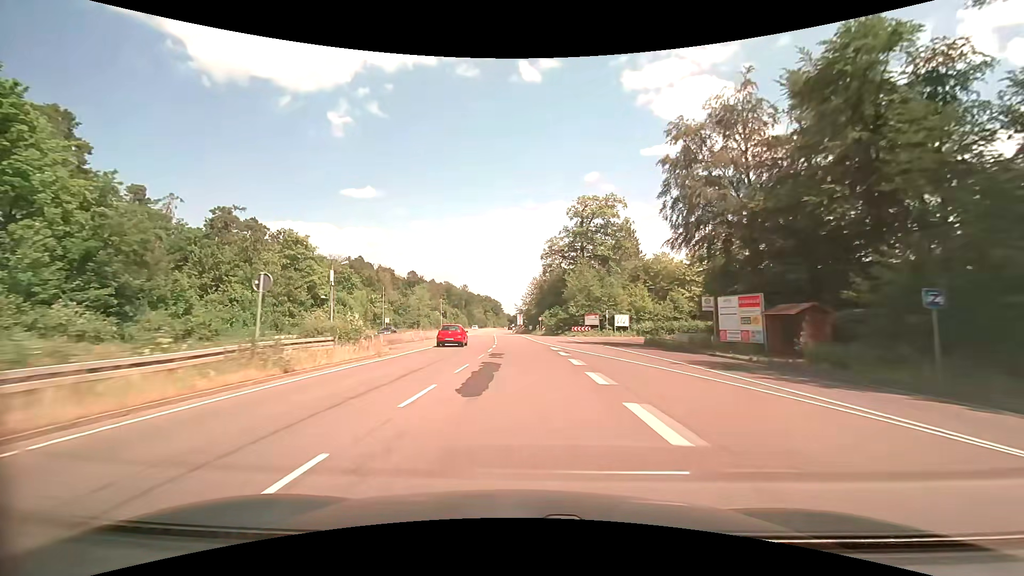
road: trunk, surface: asphalt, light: Day
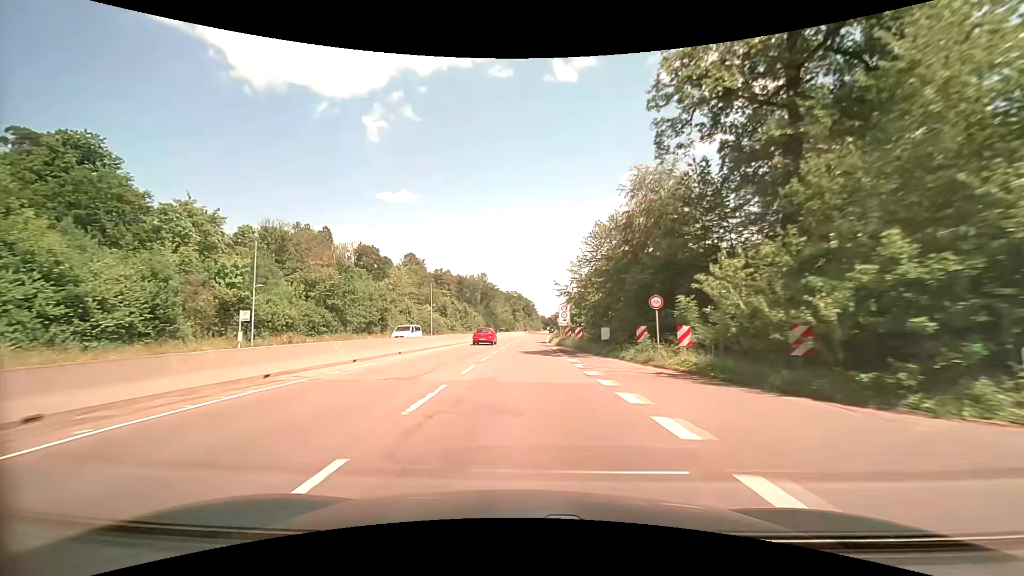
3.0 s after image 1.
(-1.8, +60.6) m; -4°
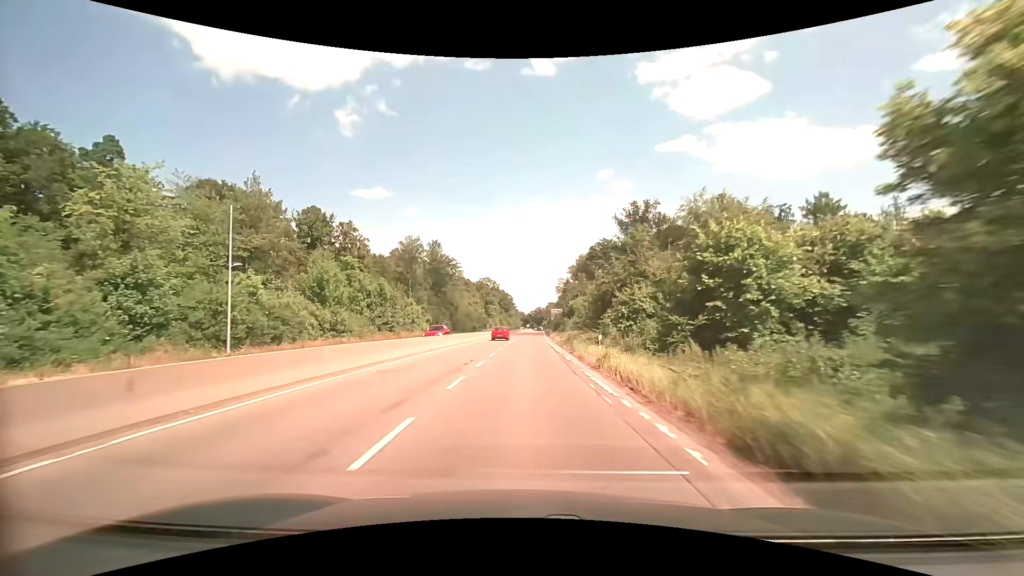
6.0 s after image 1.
(+0.3, +59.3) m; +2°
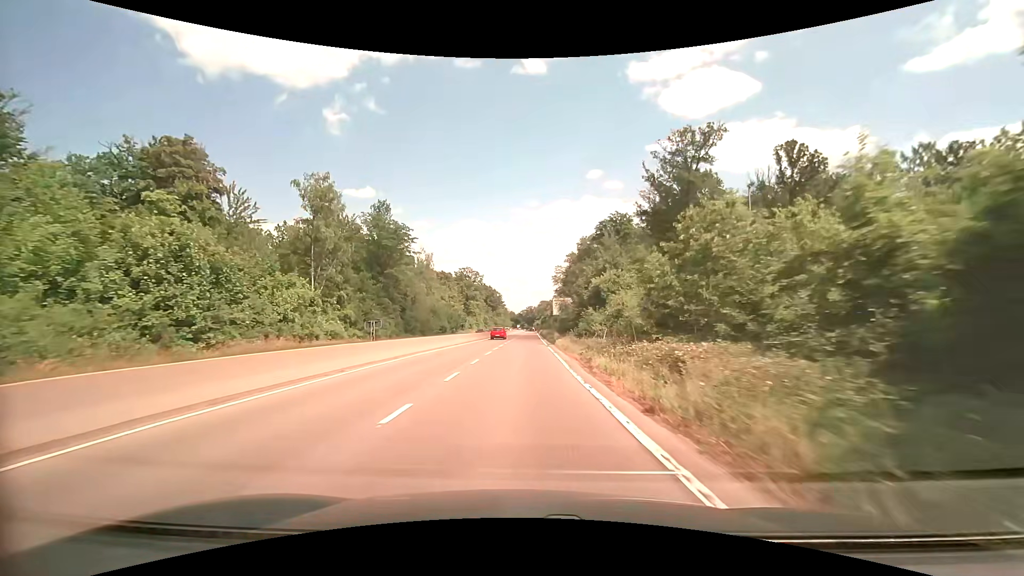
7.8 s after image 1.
(+0.6, +35.4) m; +1°
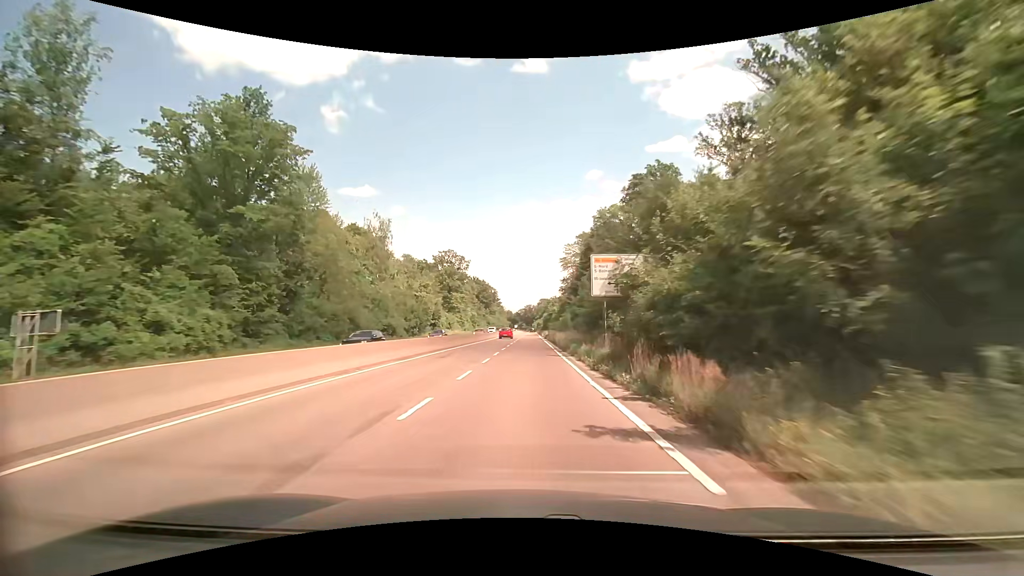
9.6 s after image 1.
(0.0, +35.9) m; 0°
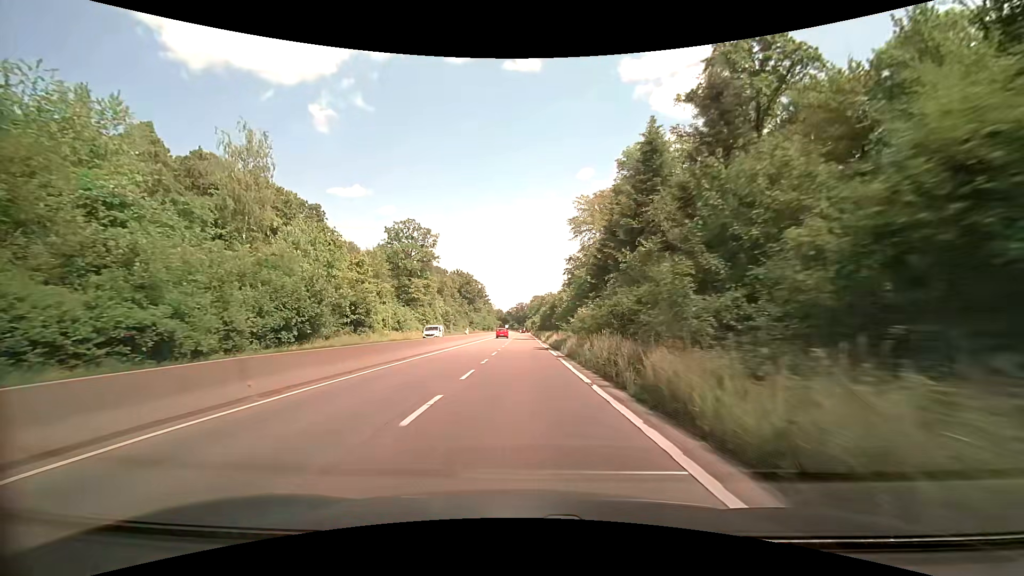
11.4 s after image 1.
(+0.3, +36.3) m; +1°
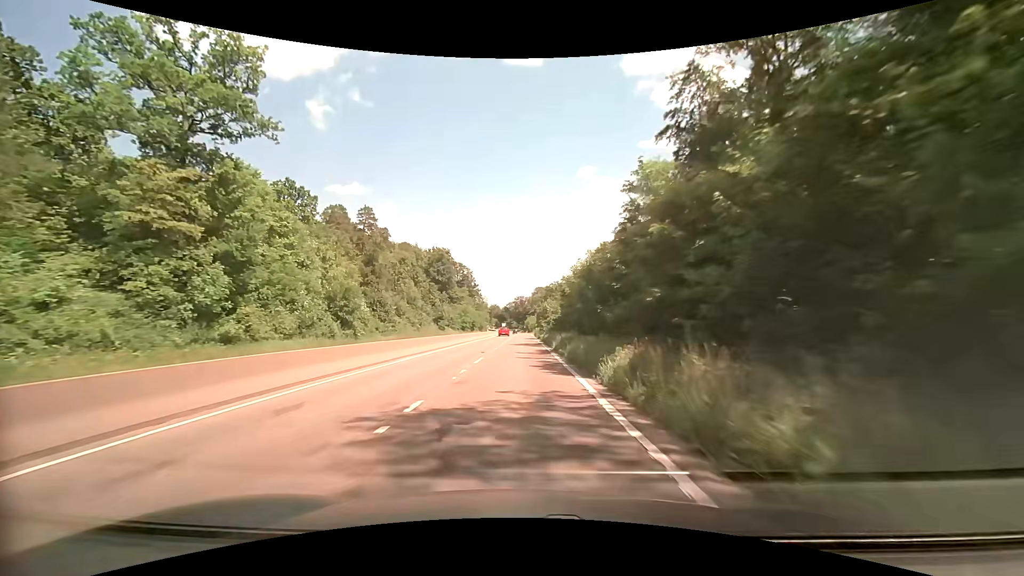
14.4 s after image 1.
(0.0, +61.7) m; 0°
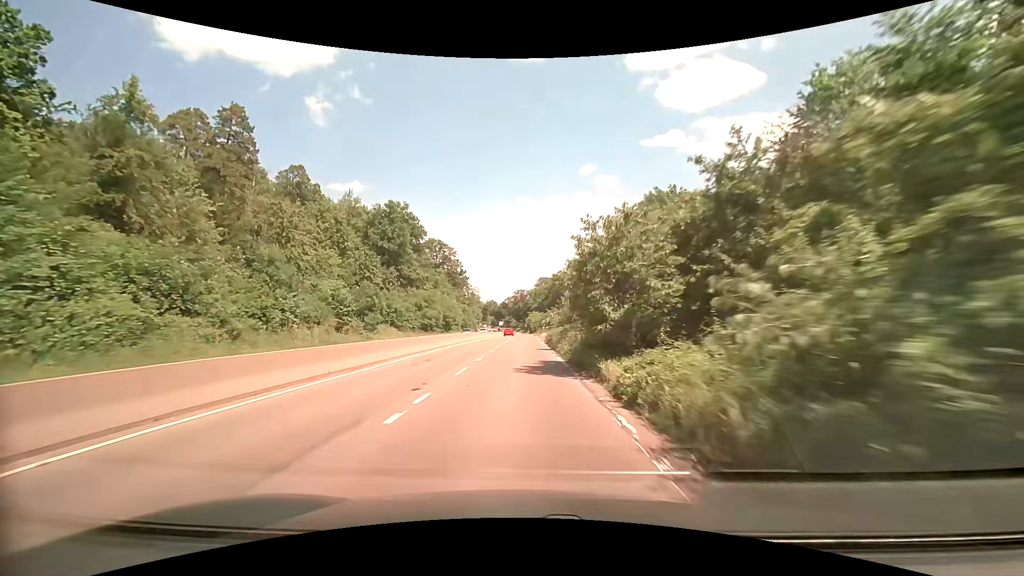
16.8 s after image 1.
(0.0, +48.7) m; 0°
(0, +10) (0, +20) (0, +30) (0, +40) (0, +50) (0, +60) (0, +70) (0, +80) (0, +90) (0, +100) m
